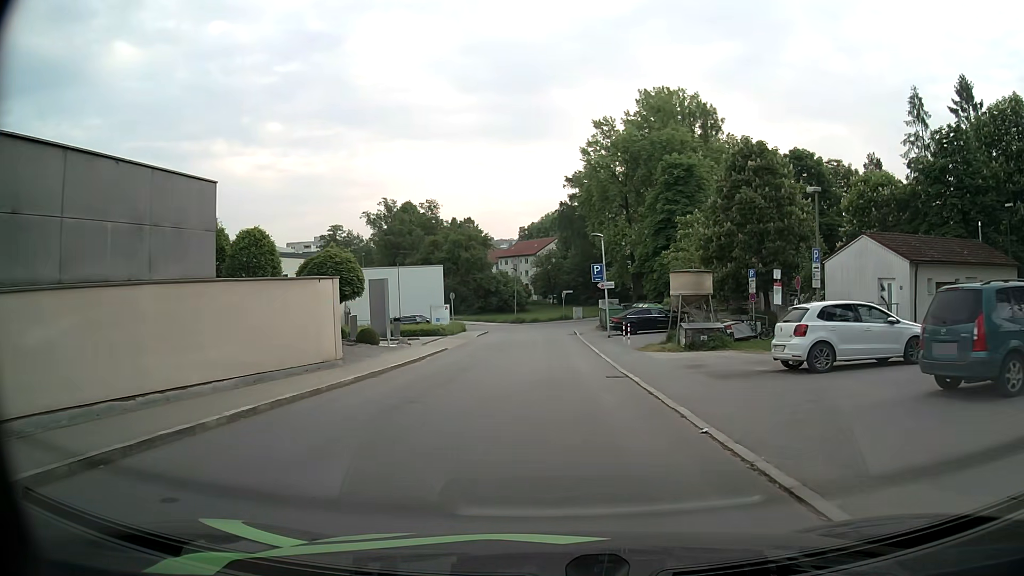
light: Day
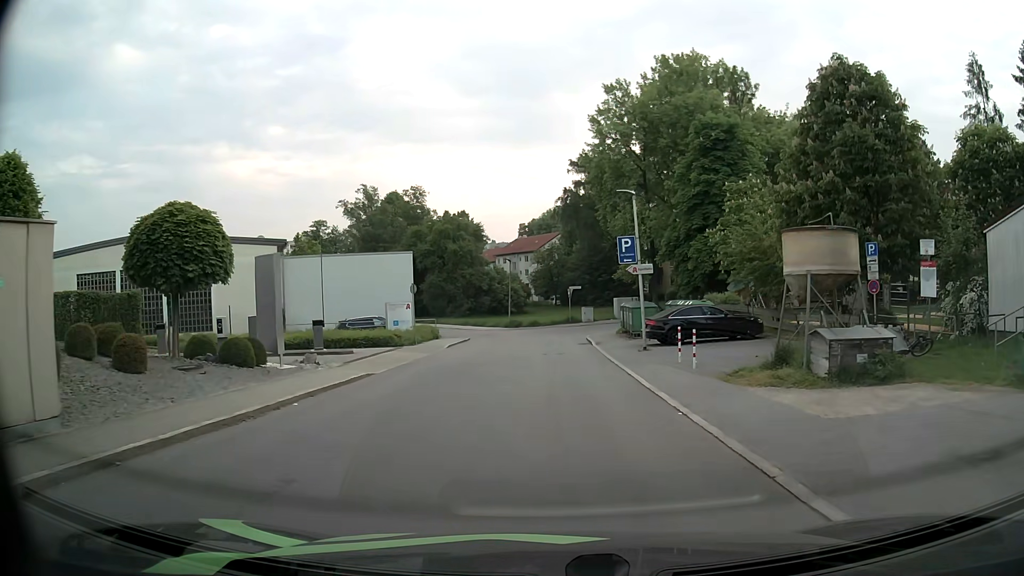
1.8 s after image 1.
(0.0, +12.6) m; -1°
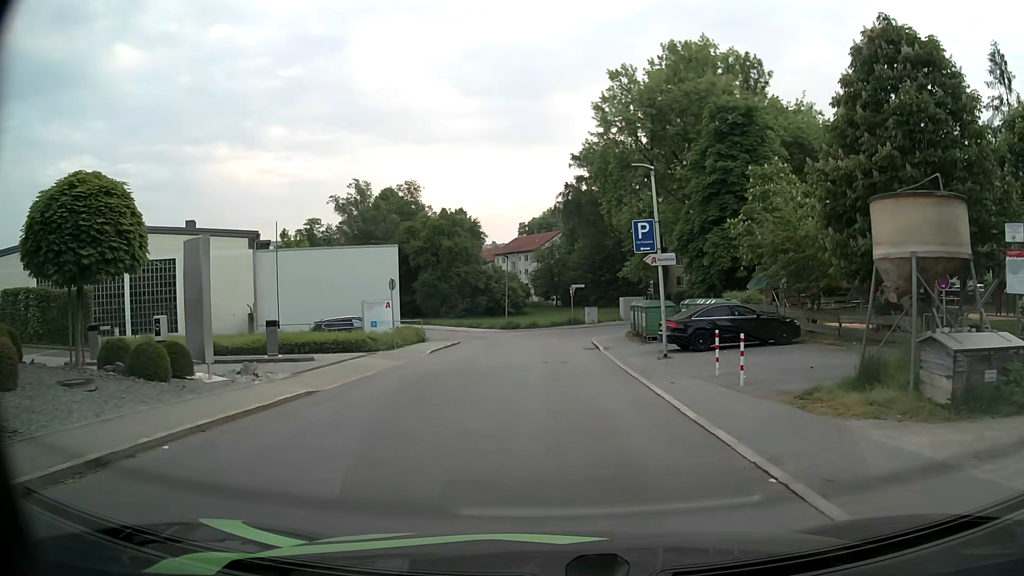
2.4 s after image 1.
(0.0, +4.0) m; 0°
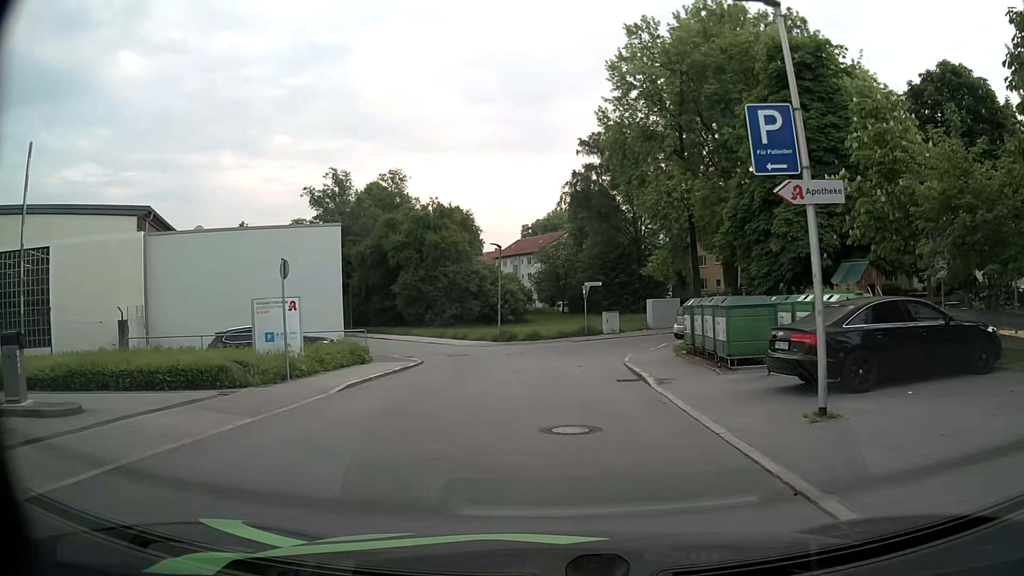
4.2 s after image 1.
(0.0, +10.9) m; 0°
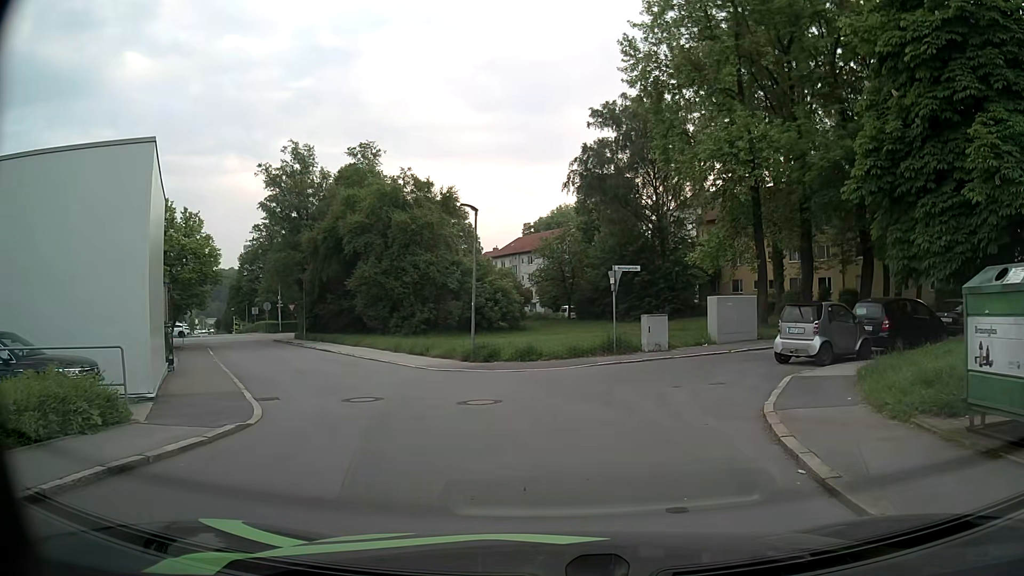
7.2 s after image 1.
(-0.1, +13.3) m; 0°
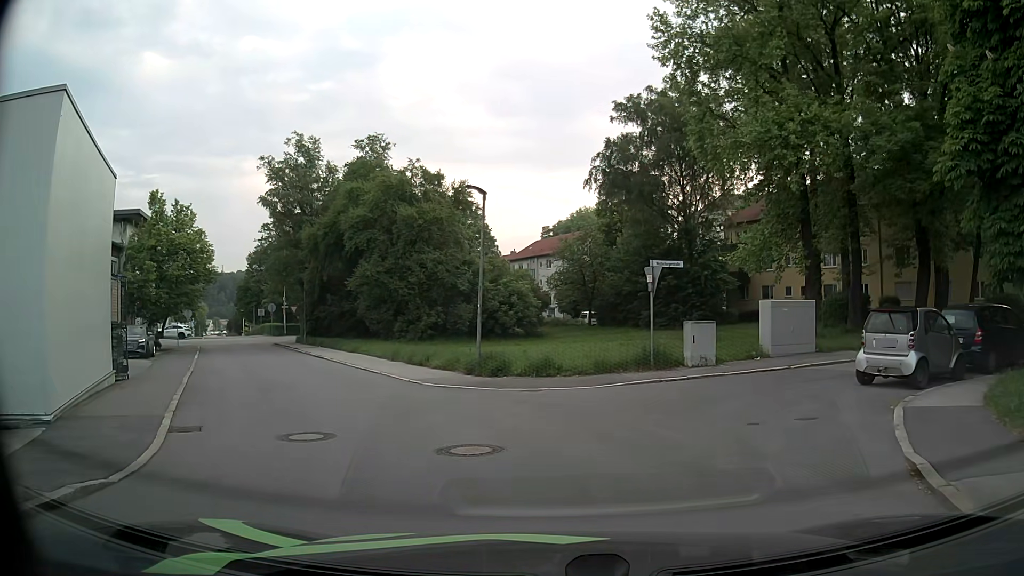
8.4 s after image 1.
(-0.1, +3.8) m; -2°
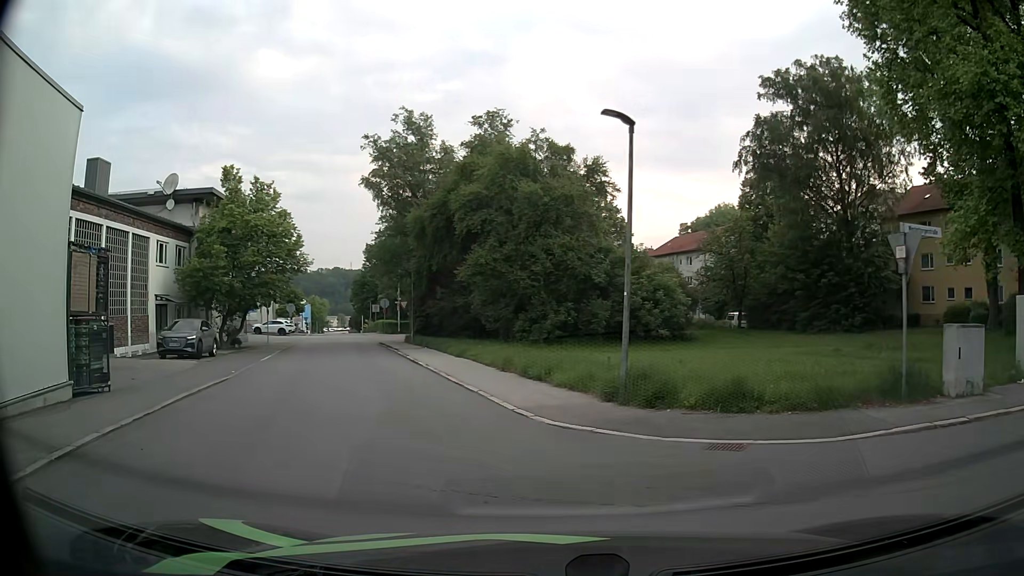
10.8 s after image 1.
(-0.5, +6.7) m; -11°
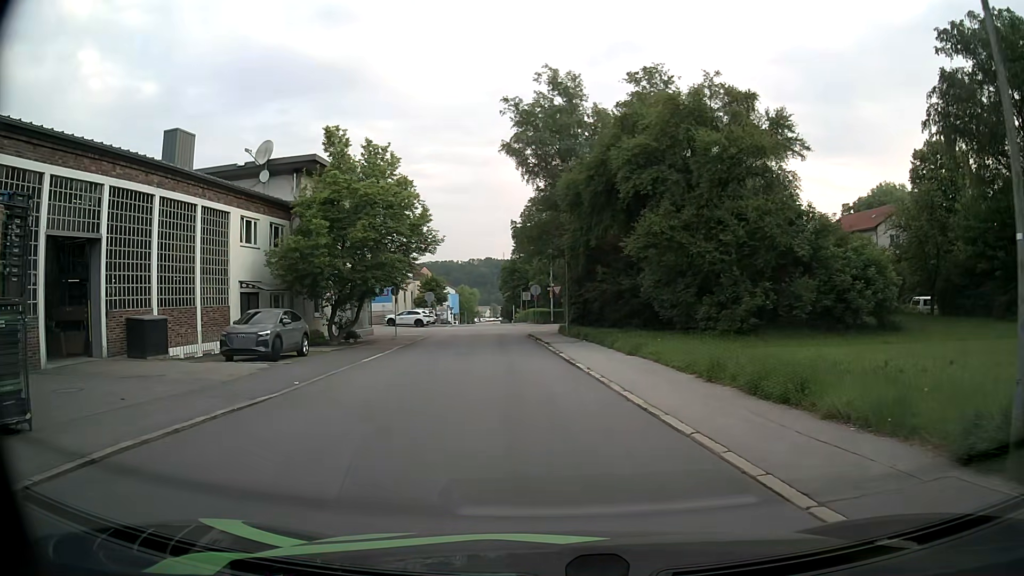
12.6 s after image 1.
(-1.0, +7.0) m; -13°
